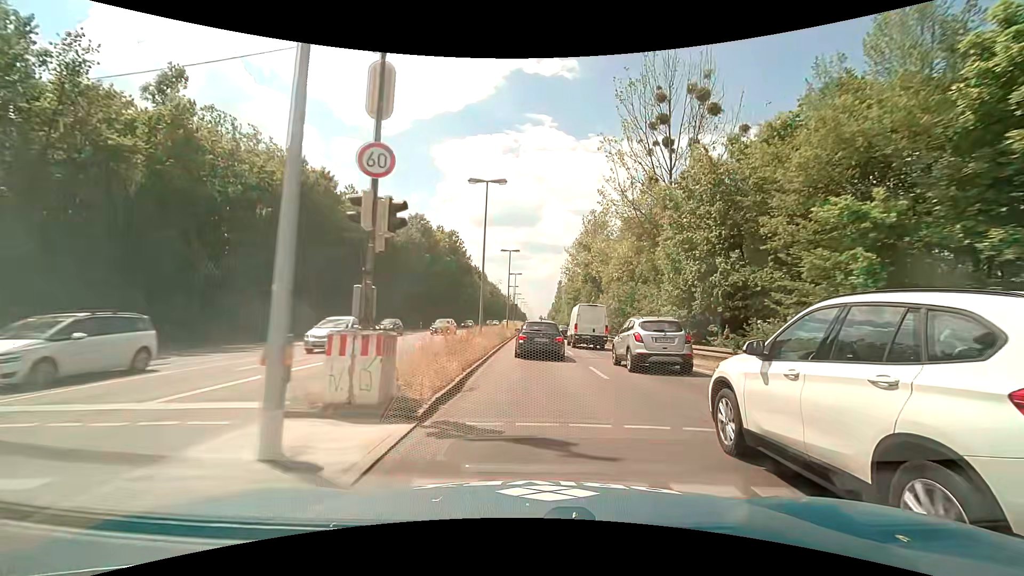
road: primary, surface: asphalt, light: Day
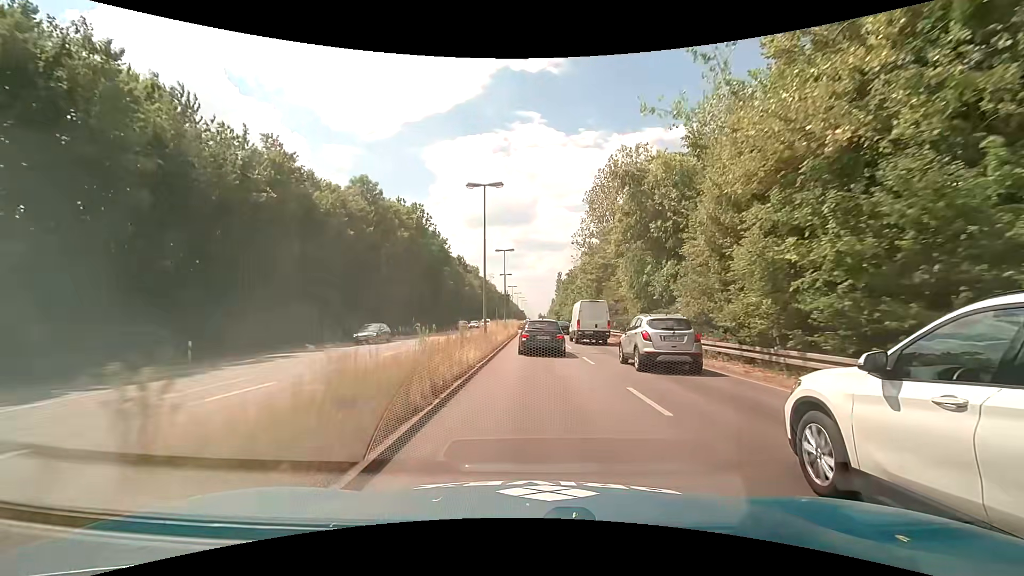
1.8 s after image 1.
(+0.1, +24.3) m; +1°
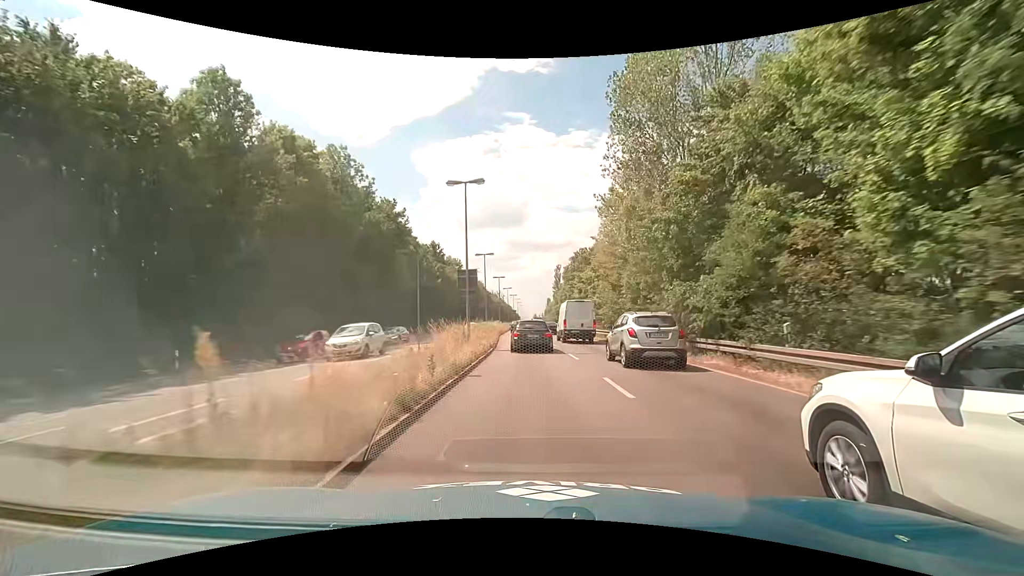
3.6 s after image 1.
(+0.1, +25.8) m; 0°
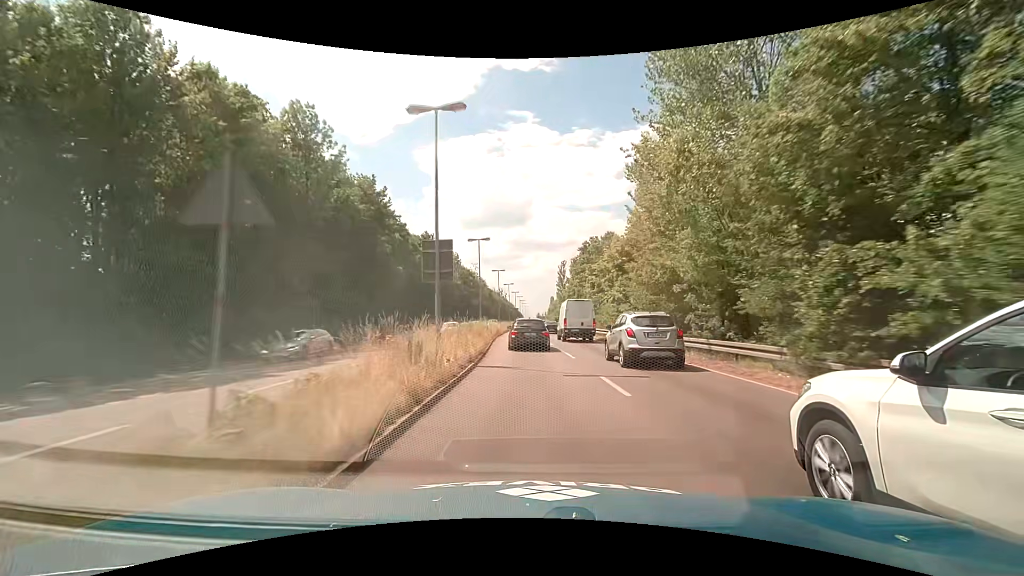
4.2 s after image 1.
(0.0, +8.9) m; -1°
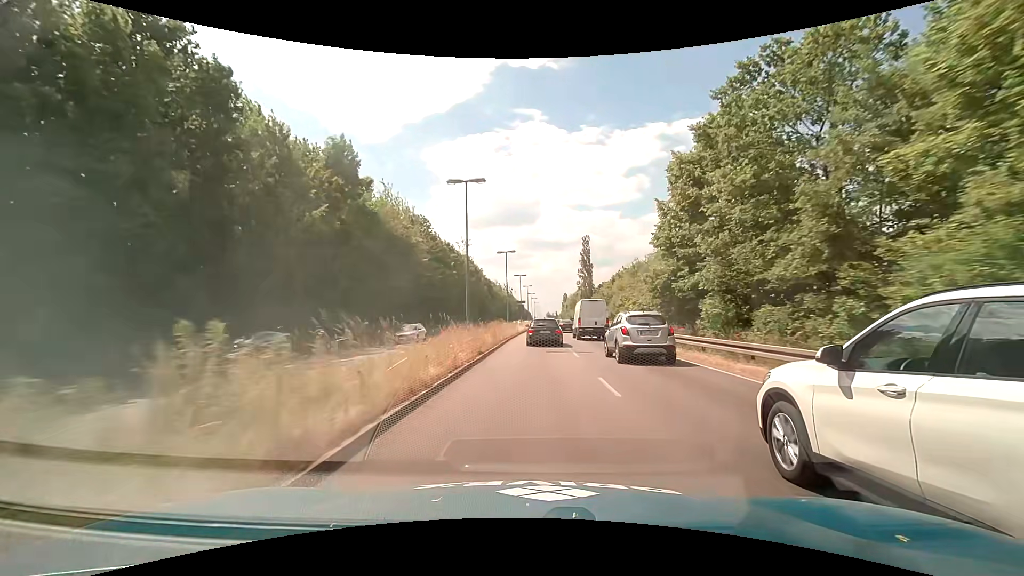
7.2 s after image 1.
(-0.7, +45.3) m; -1°
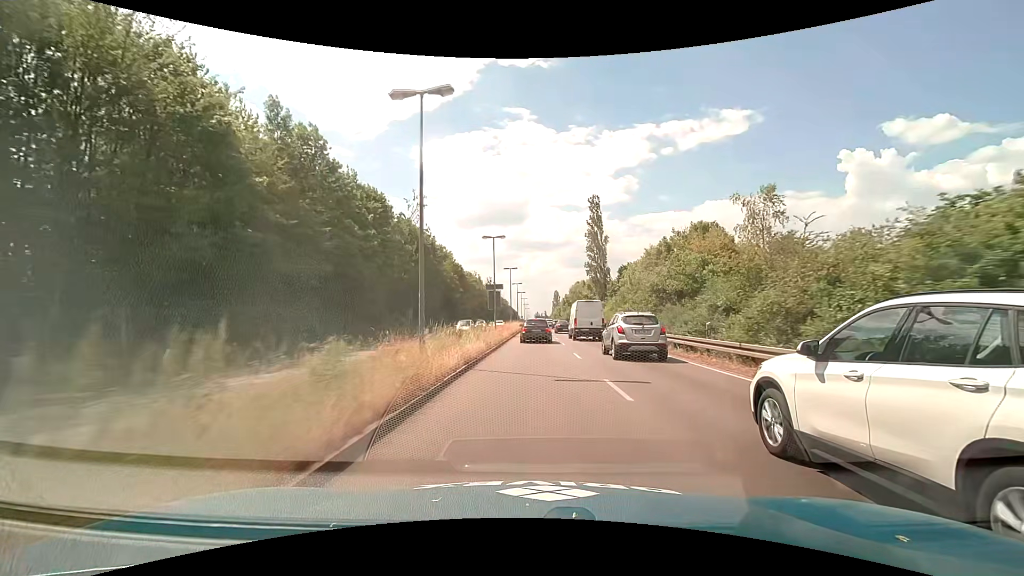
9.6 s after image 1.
(+0.4, +36.6) m; +1°
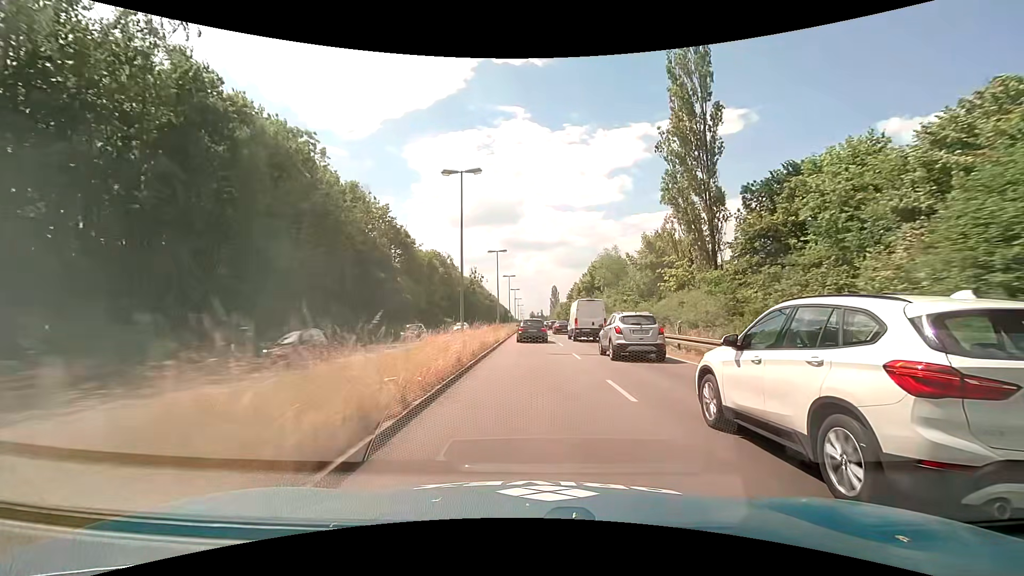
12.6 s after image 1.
(+0.9, +45.2) m; +1°
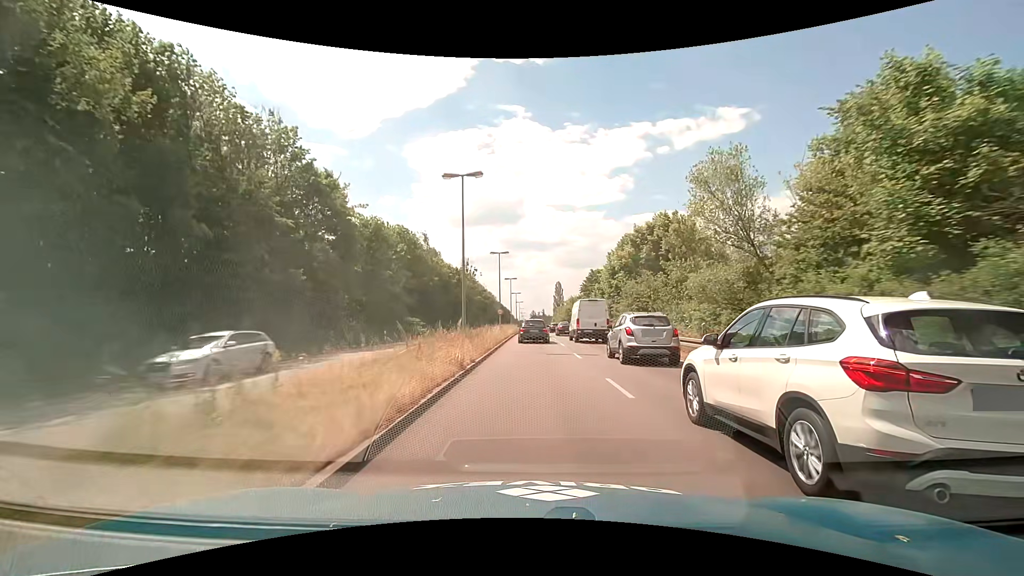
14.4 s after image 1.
(+0.1, +26.7) m; 0°
(0, +10) (0, +20) (0, +30) (0, +40) (0, +50) (0, +60) (0, +70) (0, +80) (0, +90) (0, +100) m
